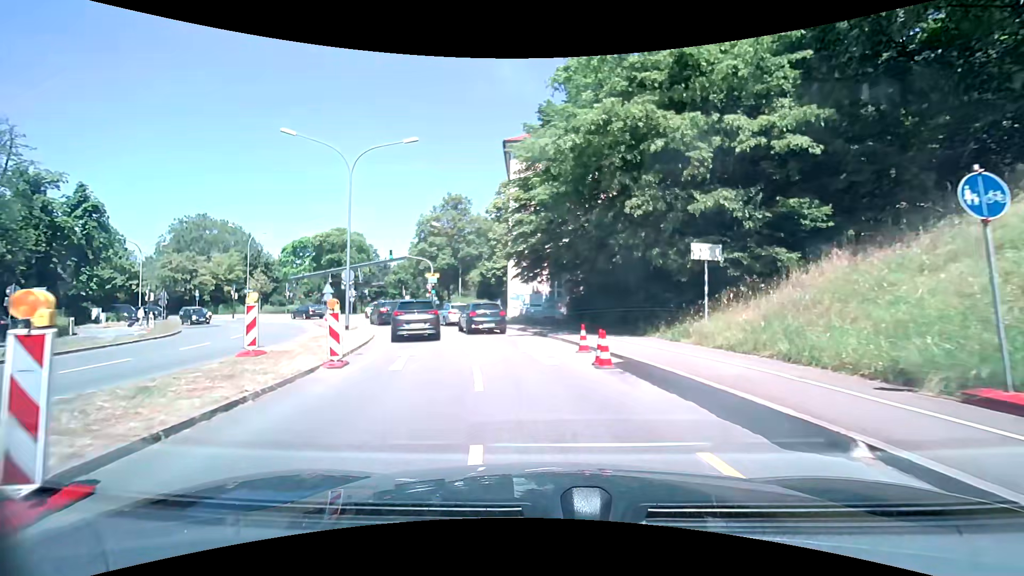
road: primary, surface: asphalt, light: Day
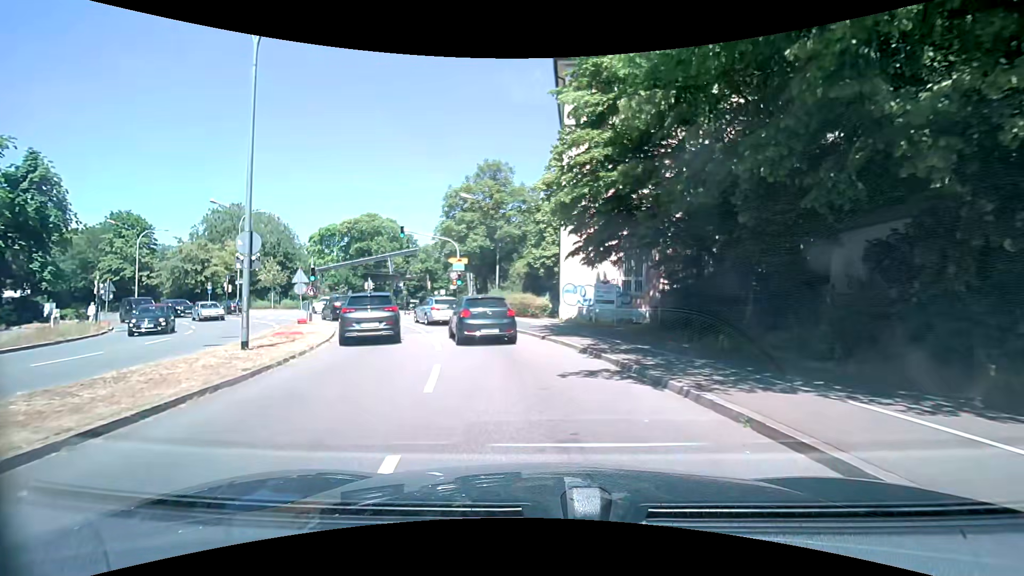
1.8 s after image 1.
(-0.8, +12.3) m; -6°
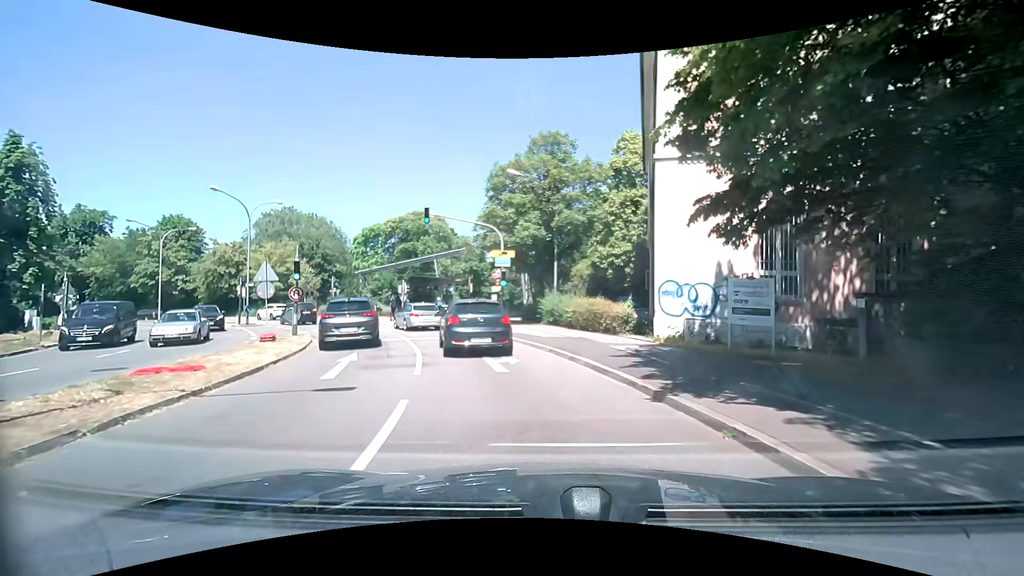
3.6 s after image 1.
(-0.6, +9.2) m; -7°
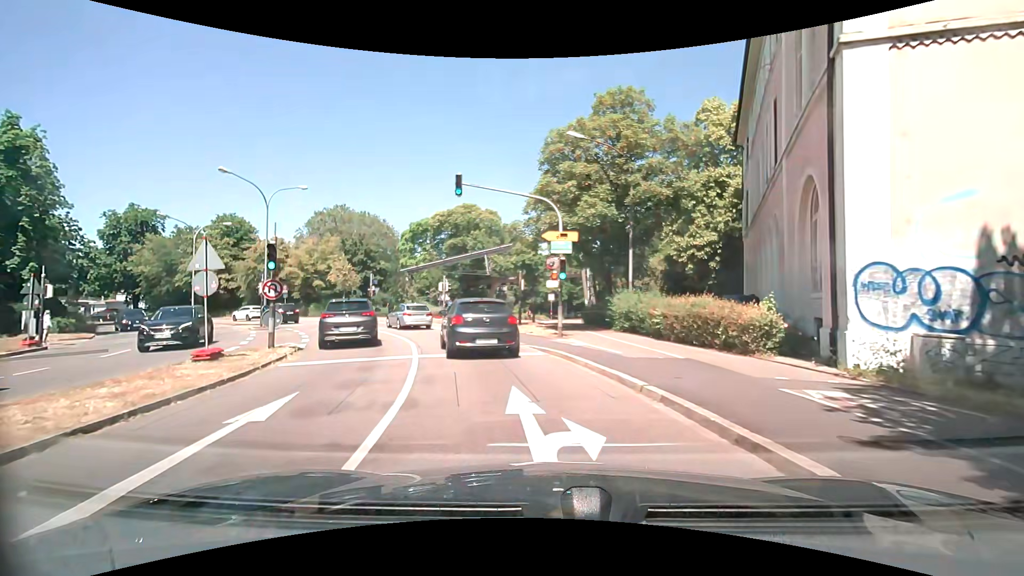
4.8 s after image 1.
(-0.4, +6.9) m; -7°
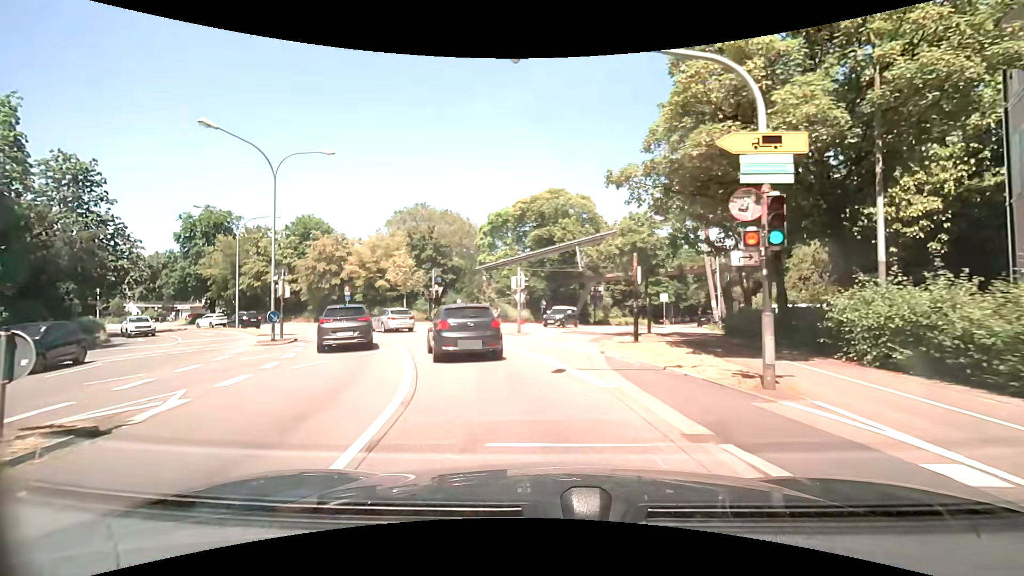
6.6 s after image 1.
(-0.9, +11.1) m; -11°
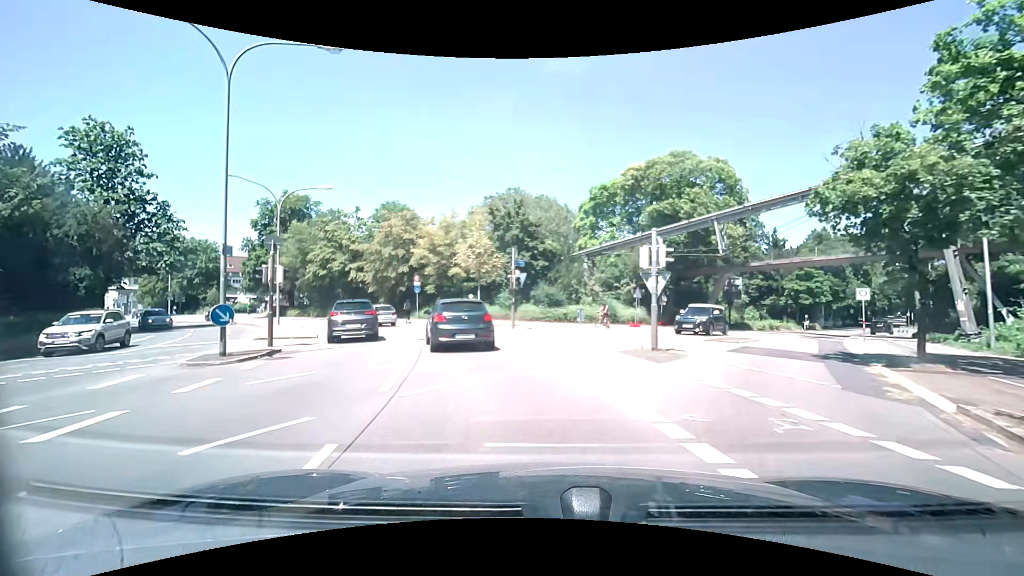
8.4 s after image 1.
(-1.0, +11.4) m; -11°
